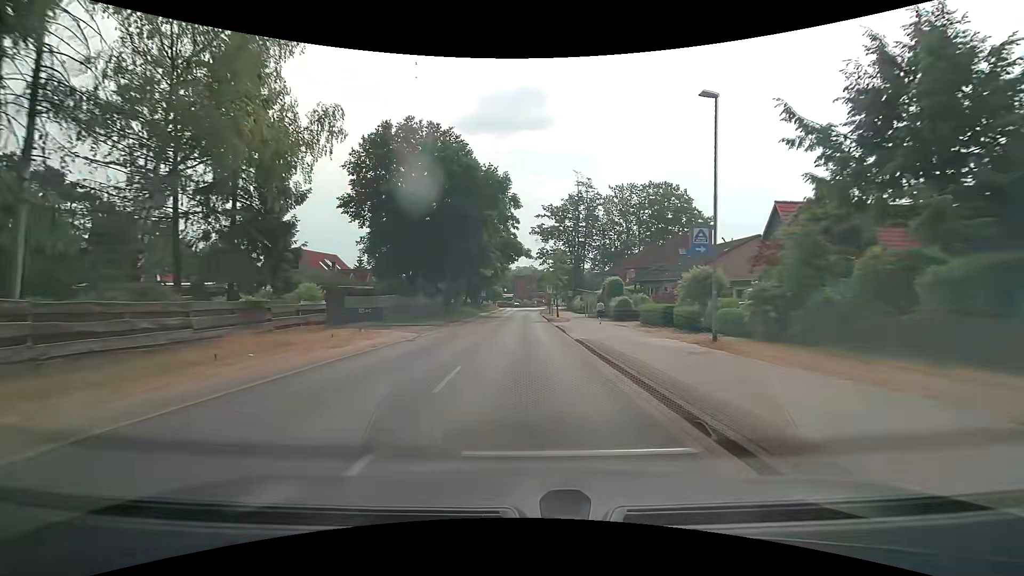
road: tertiary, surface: asphalt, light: Day
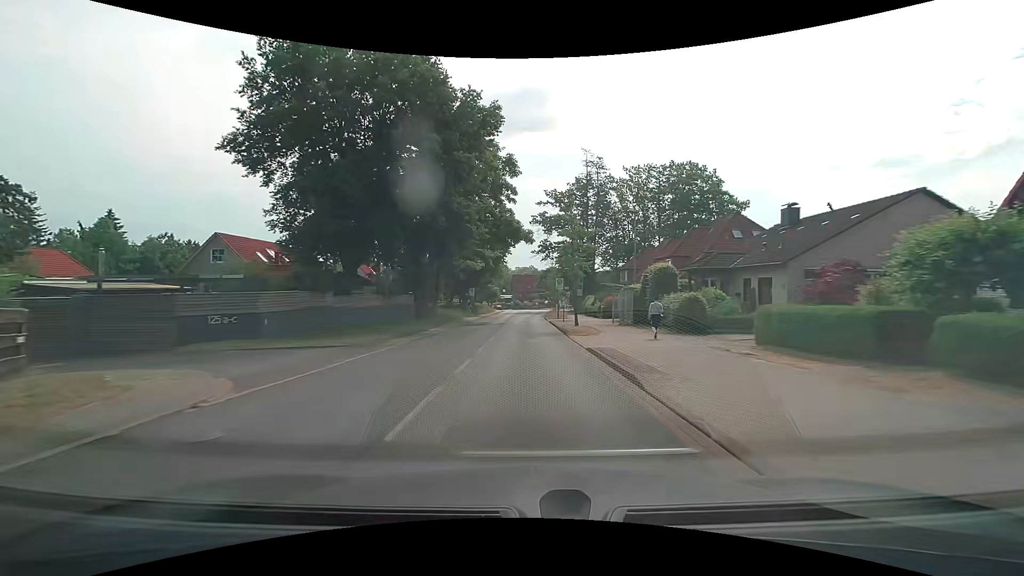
(-0.1, +15.3) m; 0°
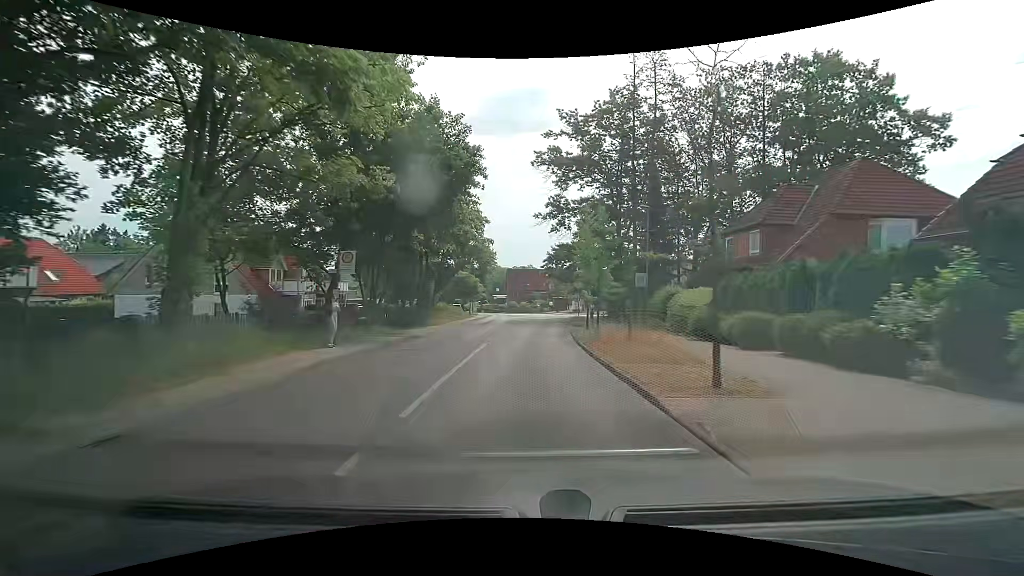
(+0.1, +38.1) m; 0°
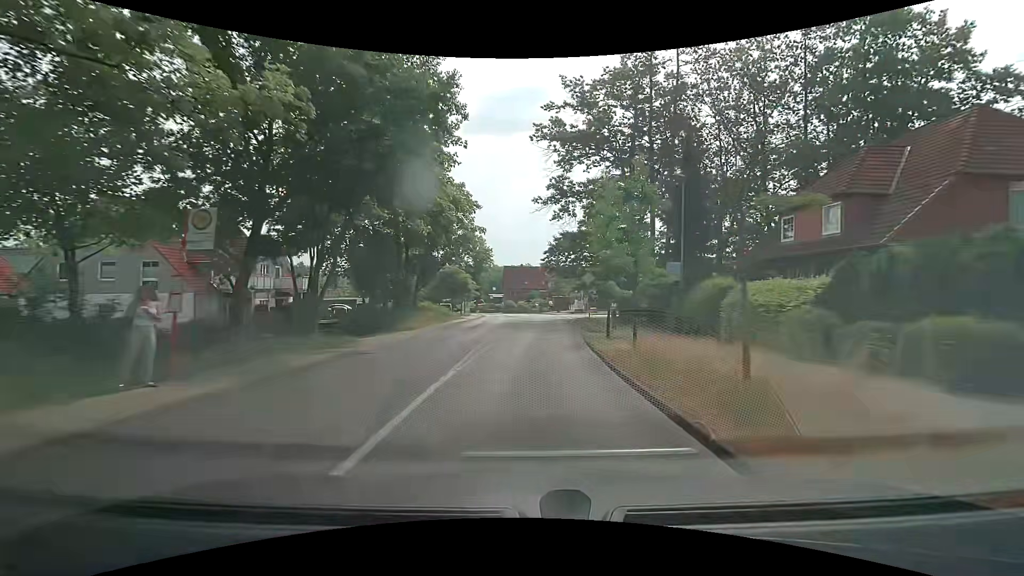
(0.0, +7.6) m; +1°
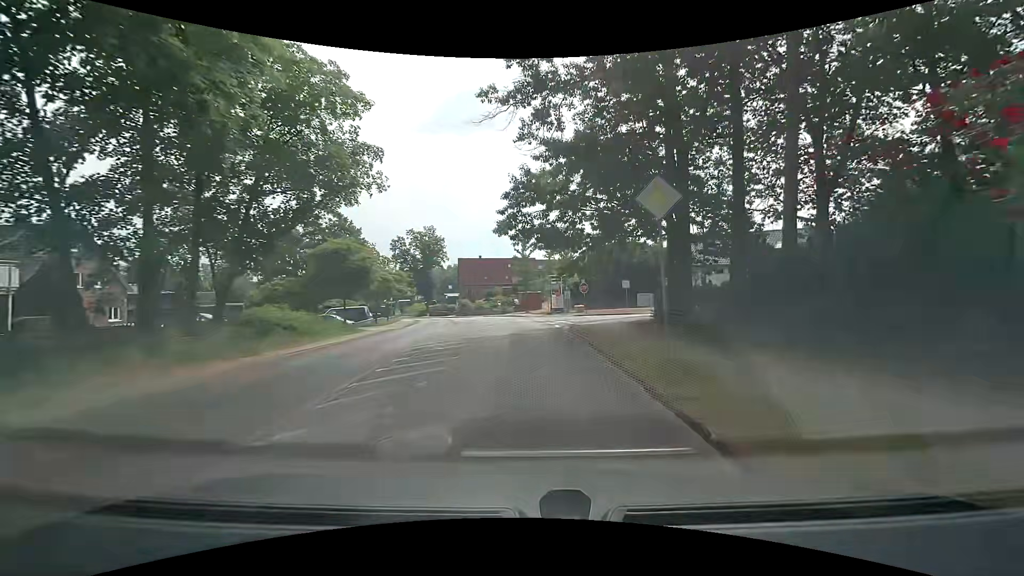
(+0.7, +22.8) m; +4°
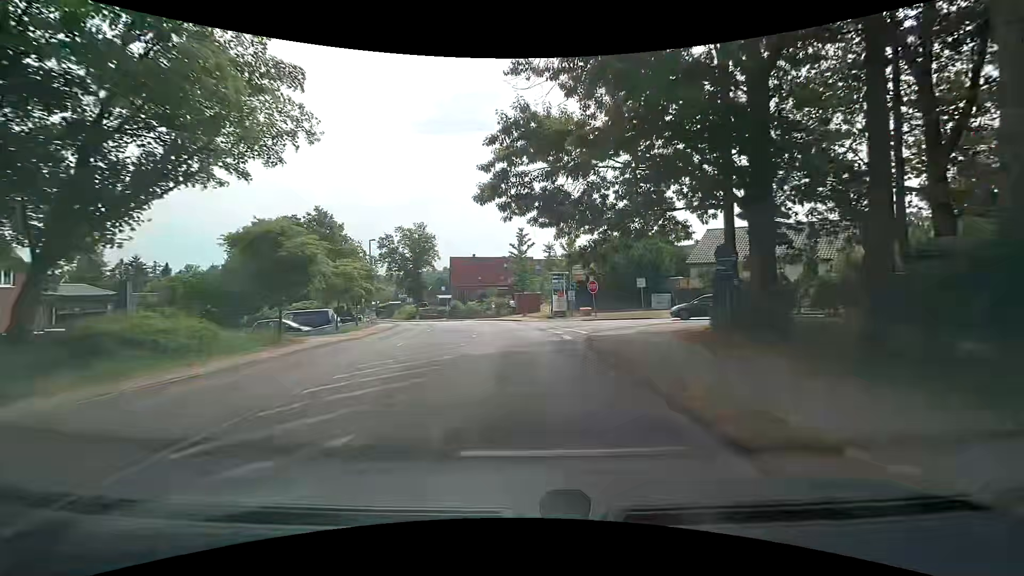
(+0.1, +7.6) m; 0°
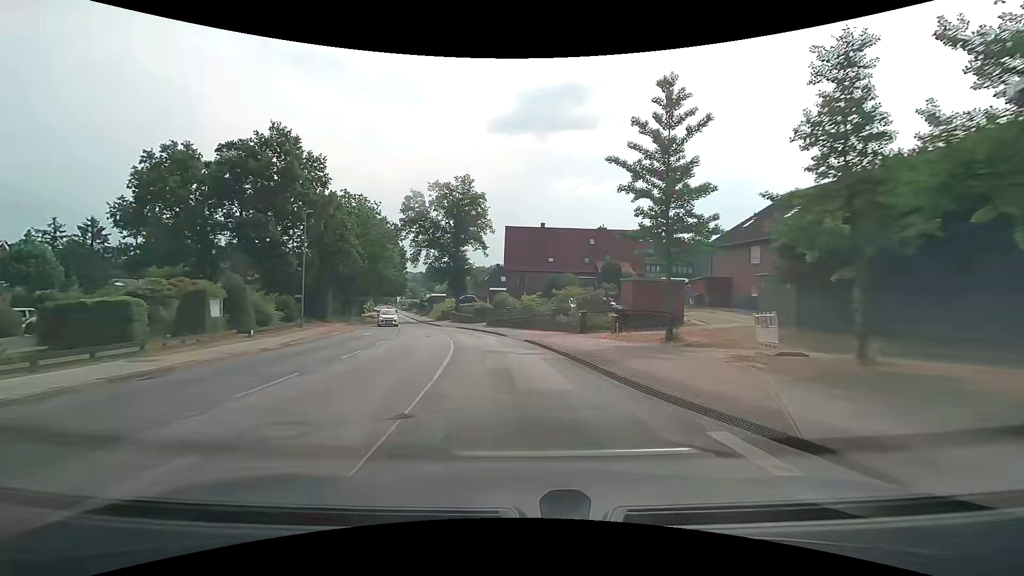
(-2.2, +37.9) m; -8°
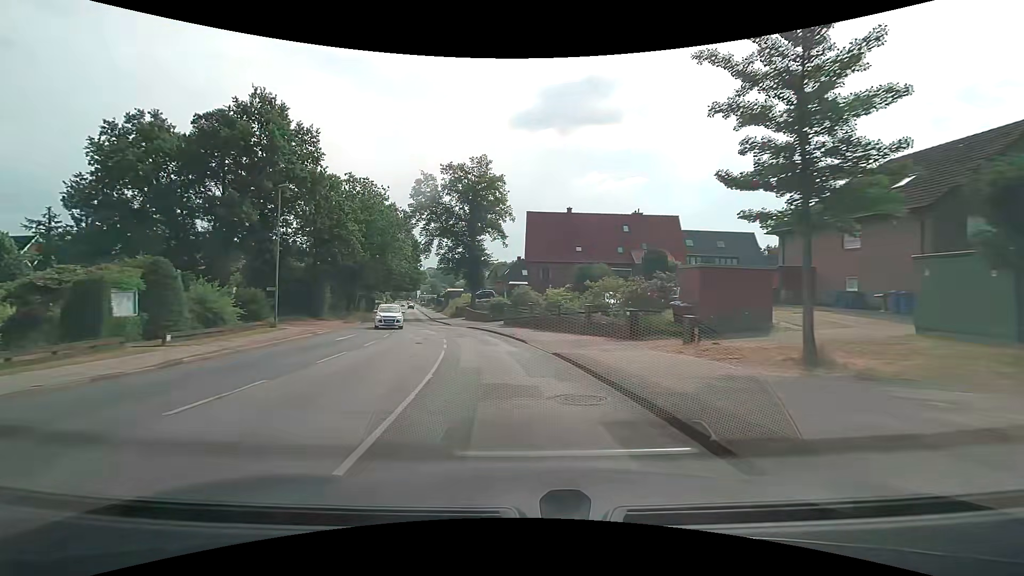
(-0.2, +7.7) m; -3°
(0, +10) (-1, +20) (-3, +30) (-6, +39) (-9, +49) (-12, +58) (-14, +68) (-17, +78) (-19, +88) (-21, +97) m
